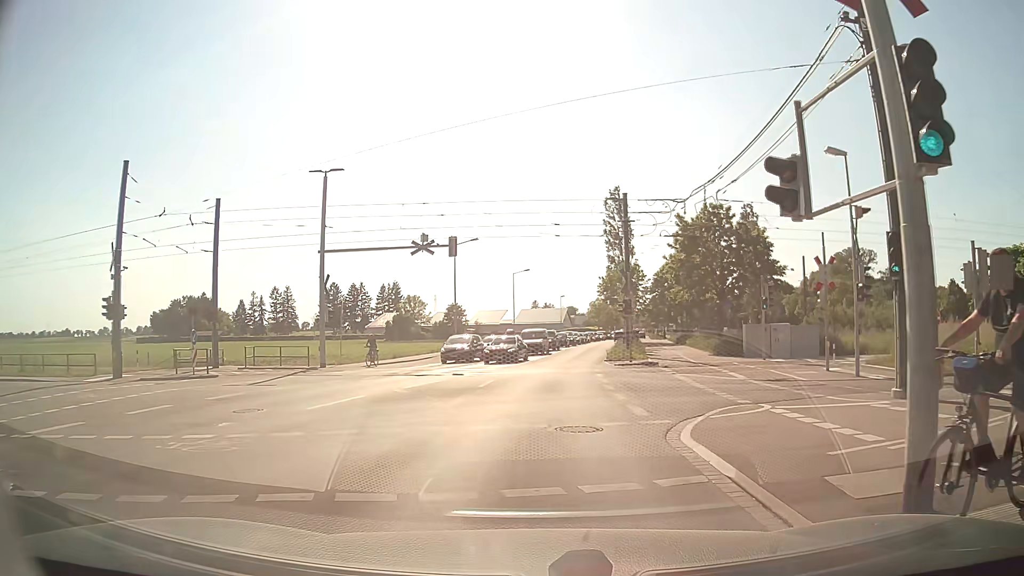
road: tertiary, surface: asphalt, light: Day
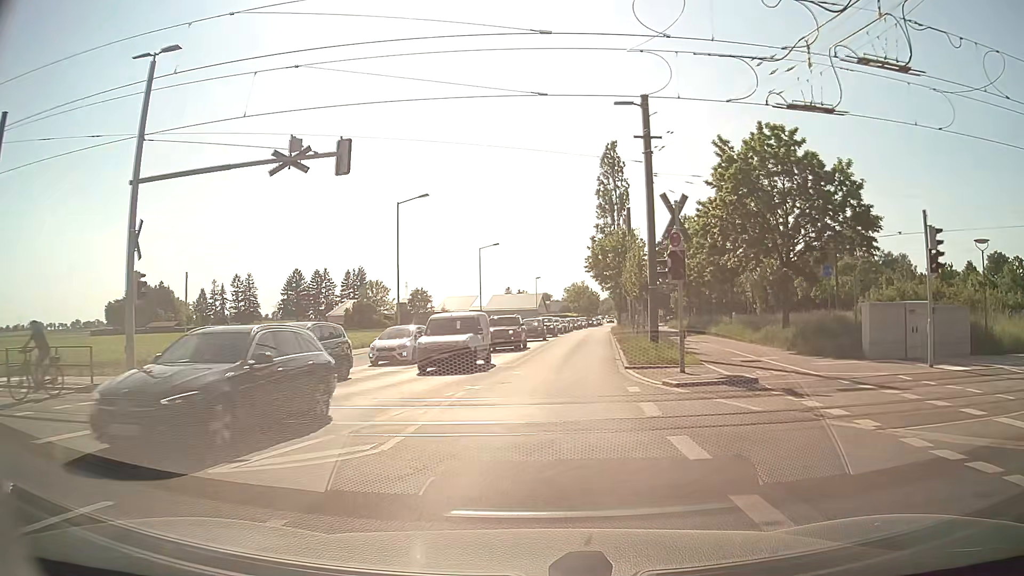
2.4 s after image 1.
(+0.4, +16.9) m; +3°
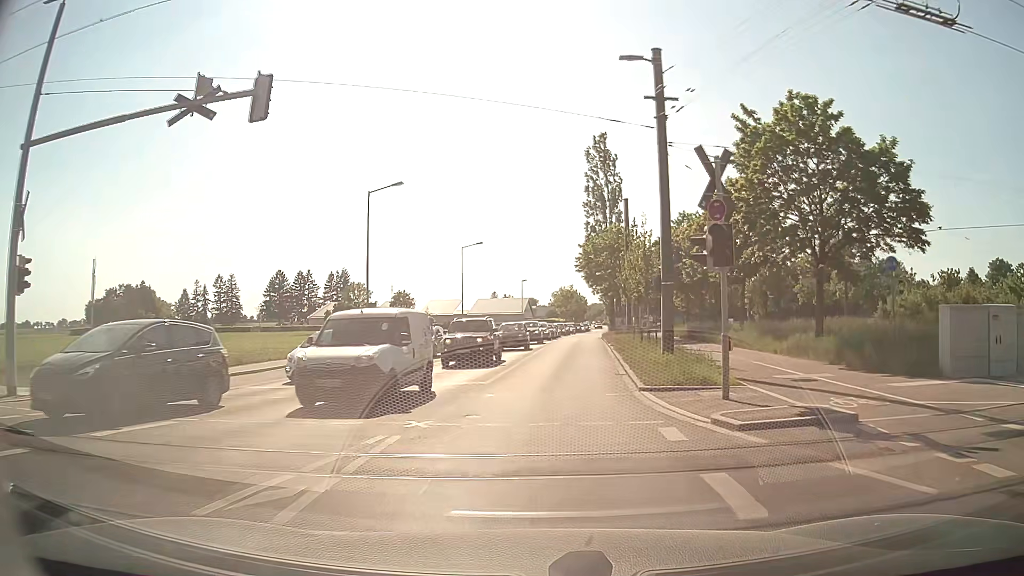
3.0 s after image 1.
(0.0, +5.3) m; 0°
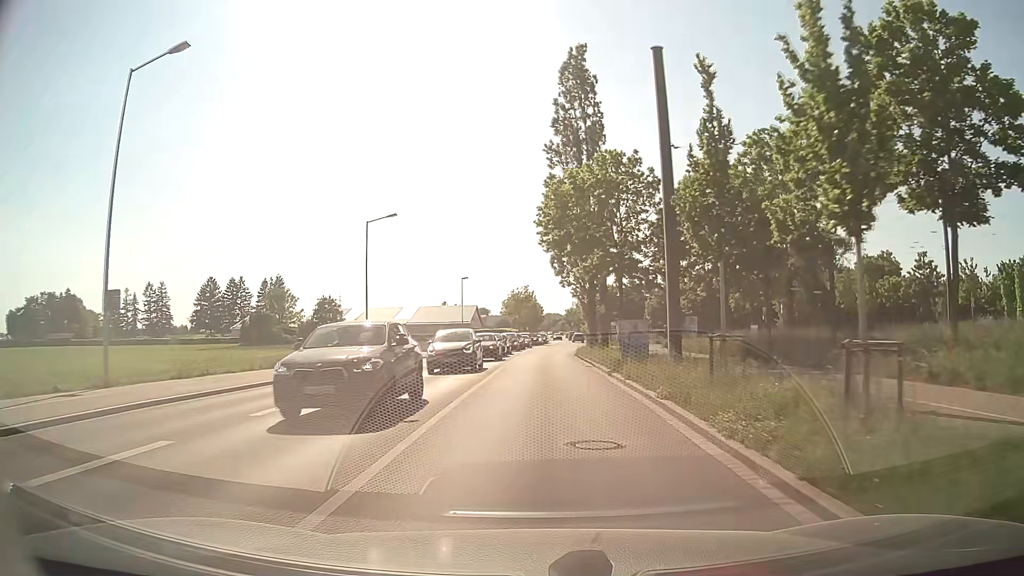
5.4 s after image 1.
(+1.0, +24.9) m; +4°
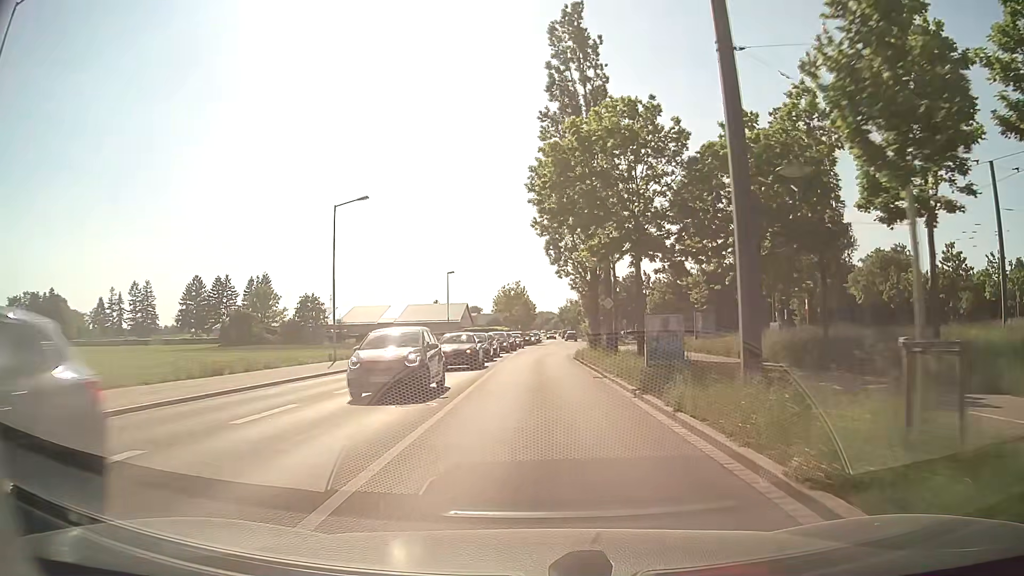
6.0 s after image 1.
(0.0, +6.7) m; +1°
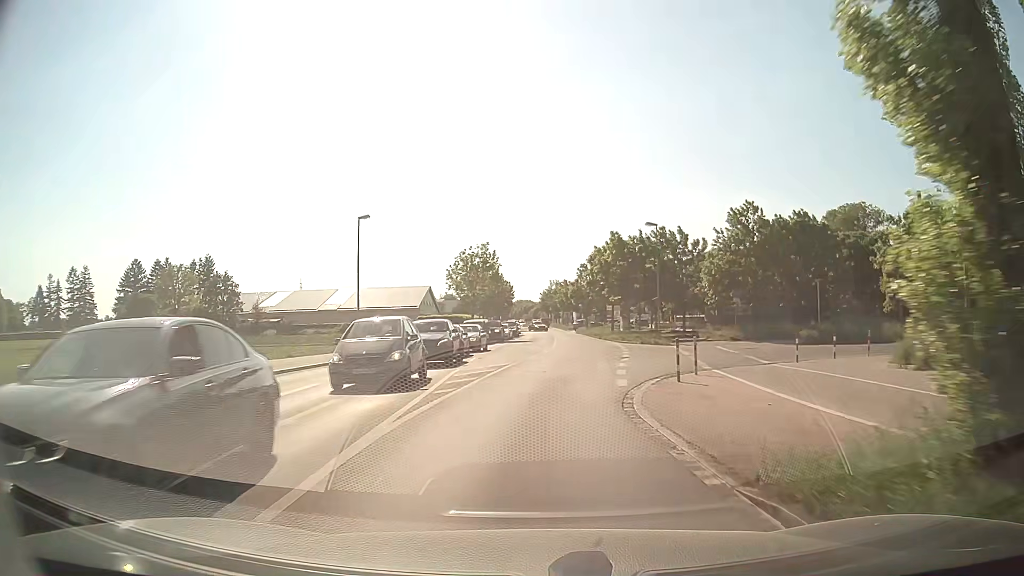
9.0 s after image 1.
(+0.2, +32.5) m; +2°
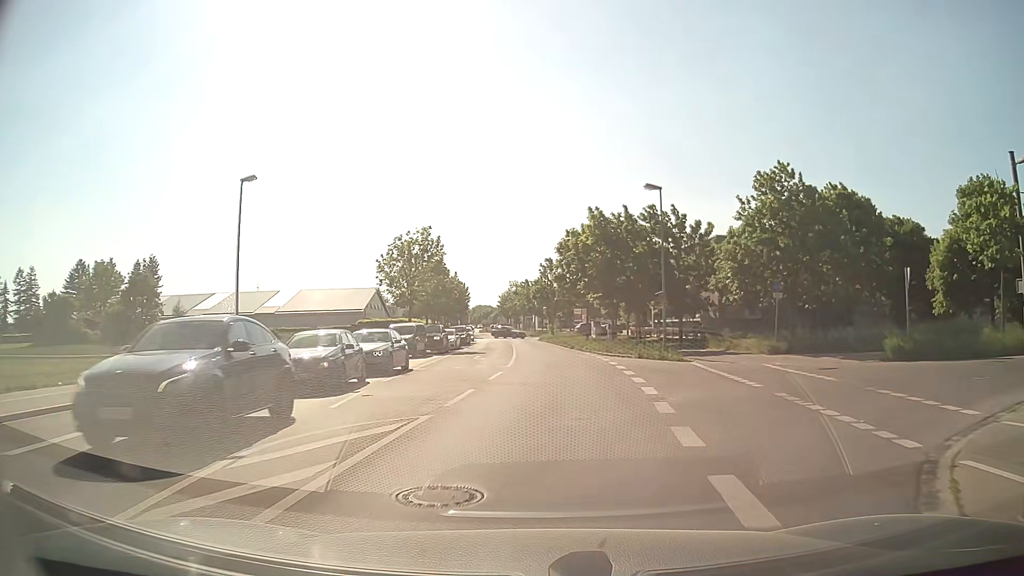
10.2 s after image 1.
(+0.2, +13.4) m; +3°
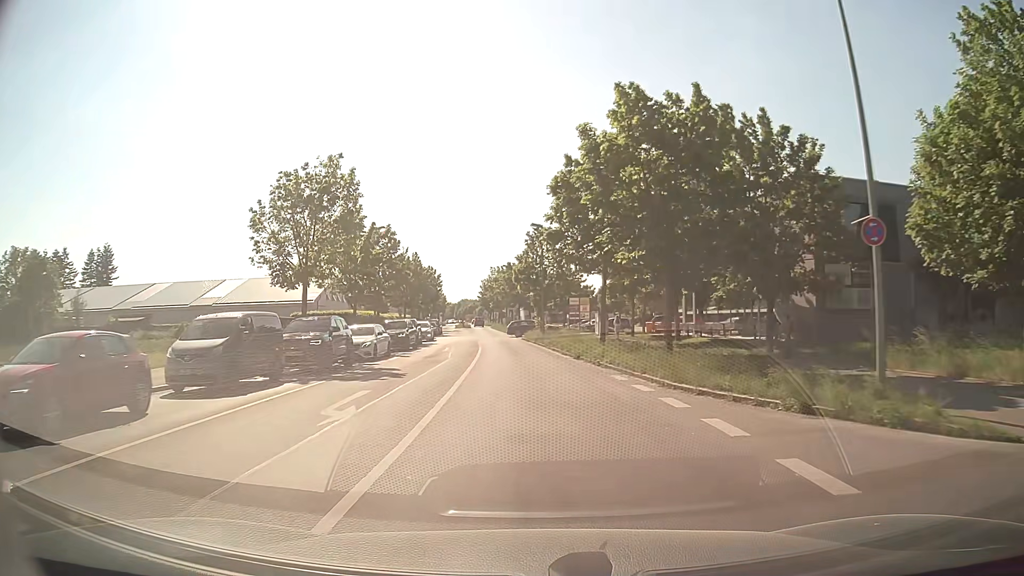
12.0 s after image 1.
(+0.5, +20.3) m; +2°
(0, +10) (0, +20) (-1, +30) (-2, +40) (-3, +50) (-4, +60) (-5, +70) (-6, +80) (-7, +90) (-8, +100) m
